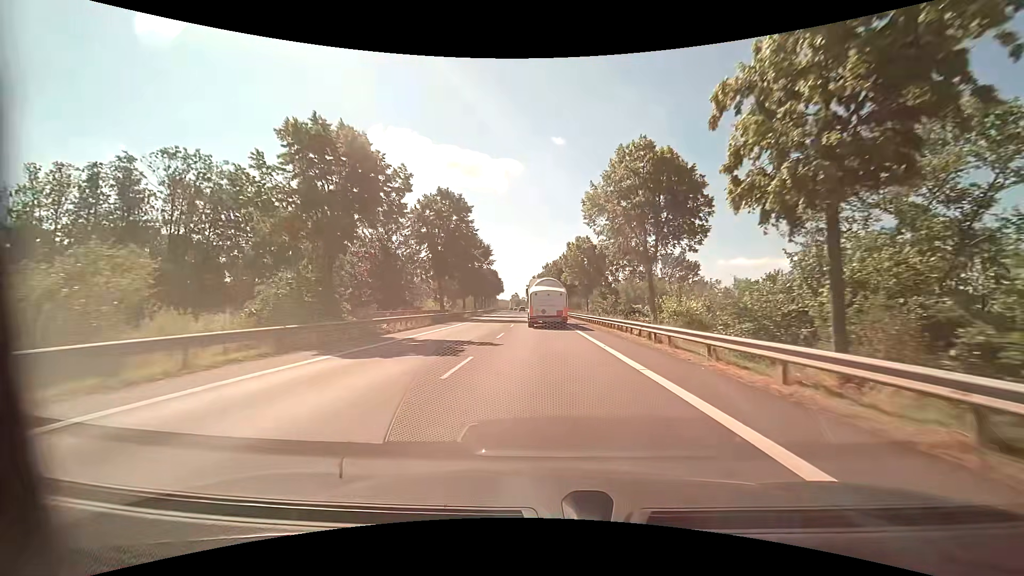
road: primary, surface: asphalt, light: Day
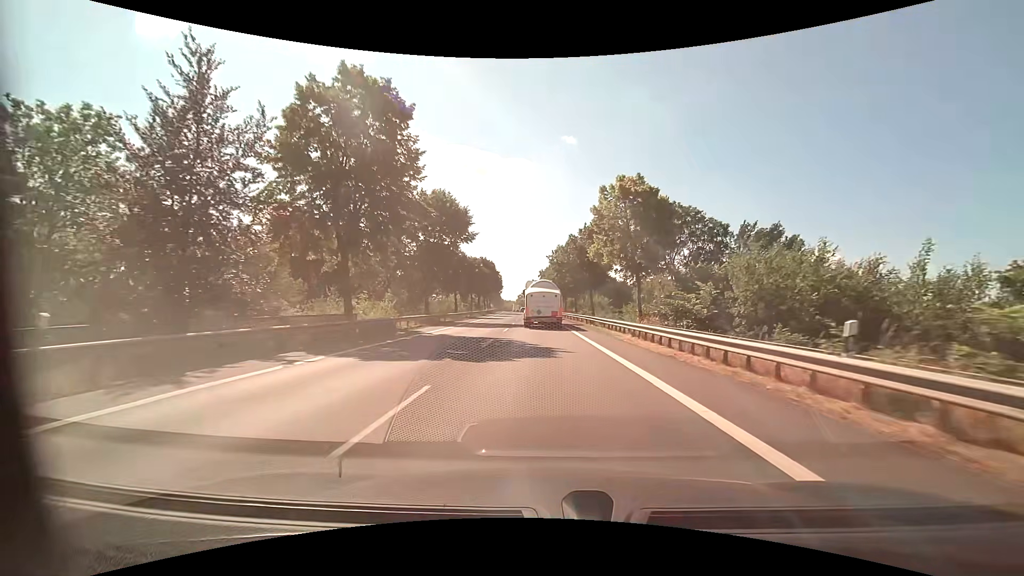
(-0.3, +29.0) m; -1°
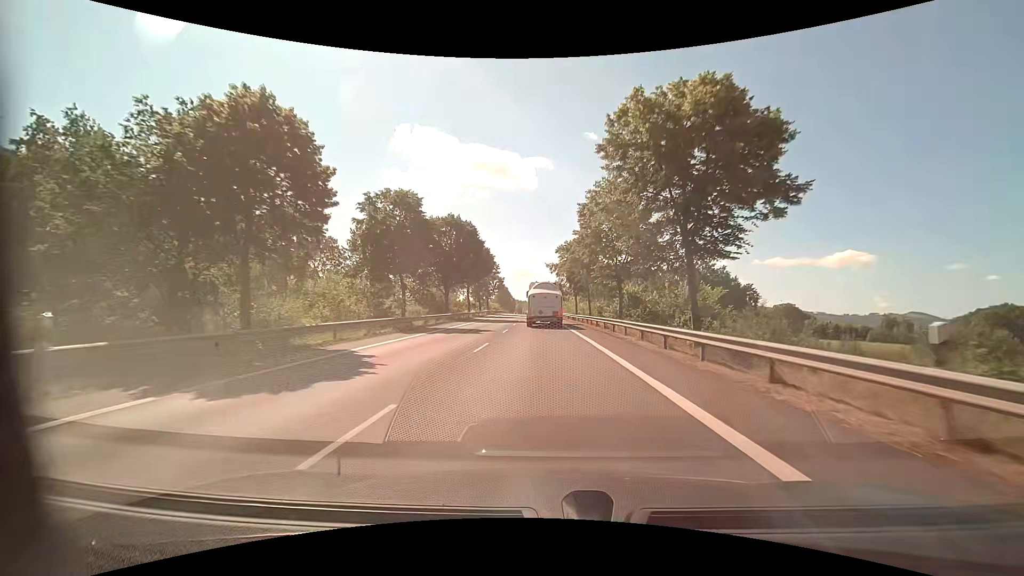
(-0.7, +50.0) m; -2°
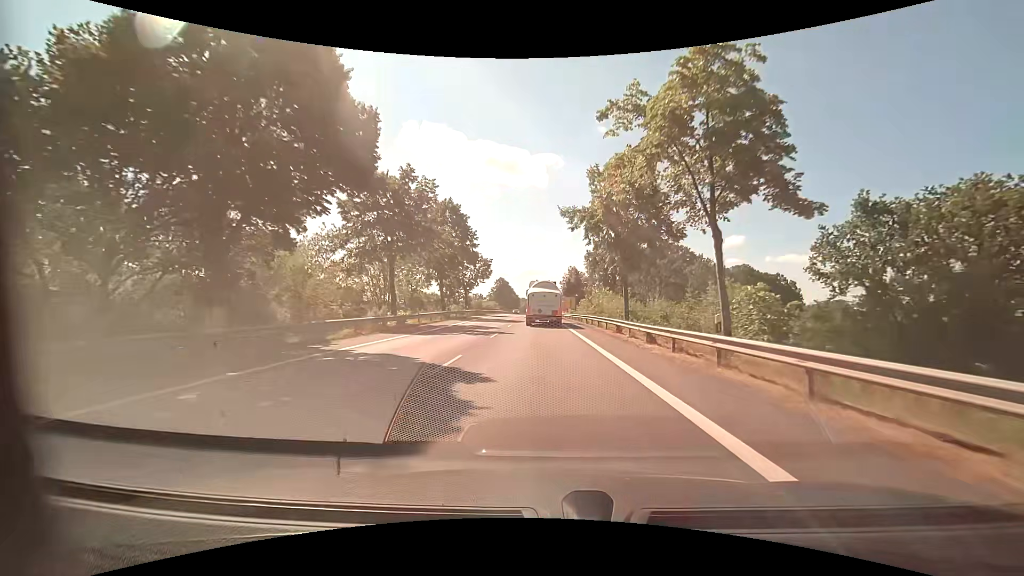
(-0.1, +41.7) m; -1°
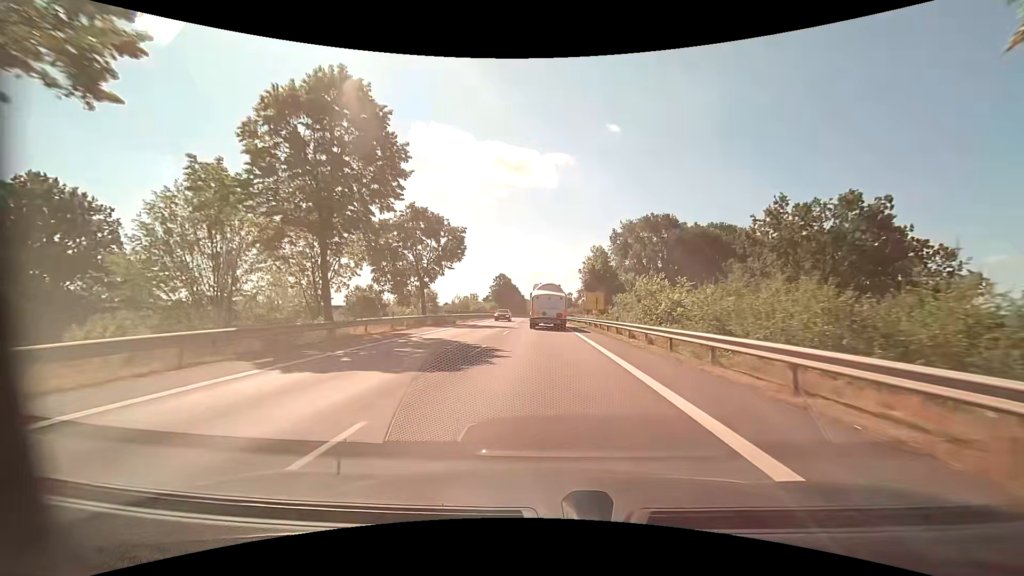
(-0.2, +31.6) m; -1°
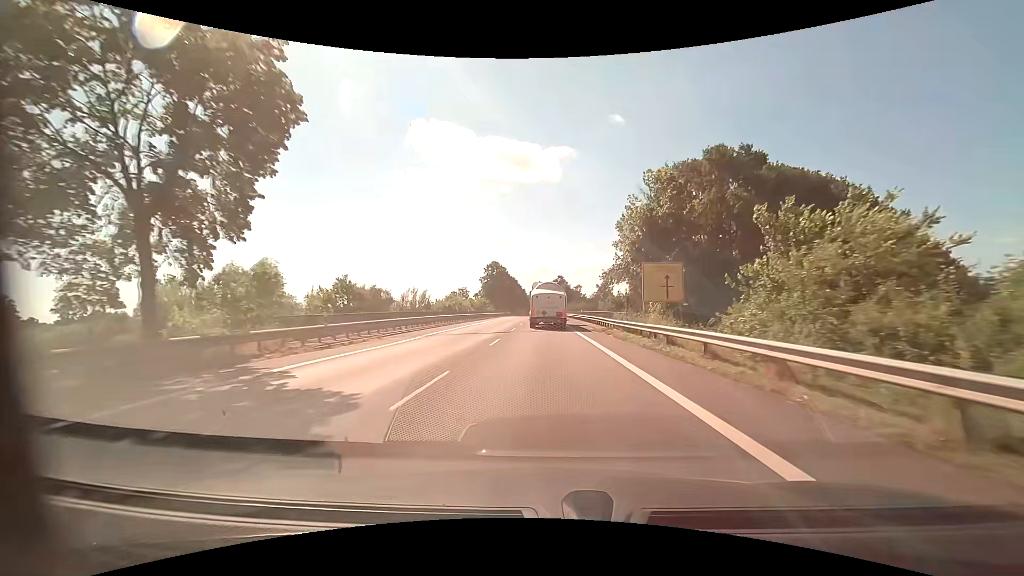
(-0.3, +31.5) m; -1°
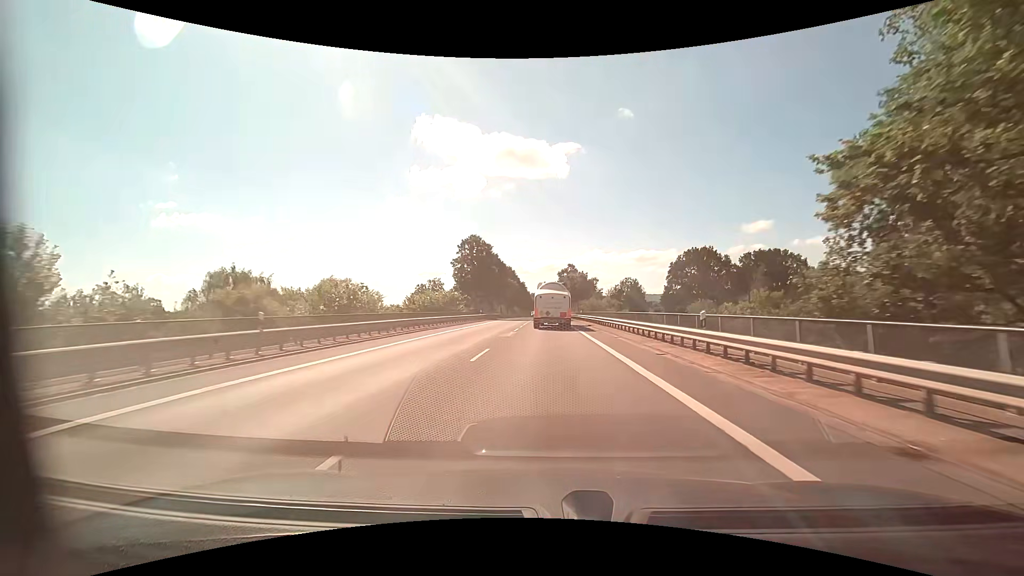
(-0.4, +42.1) m; -1°
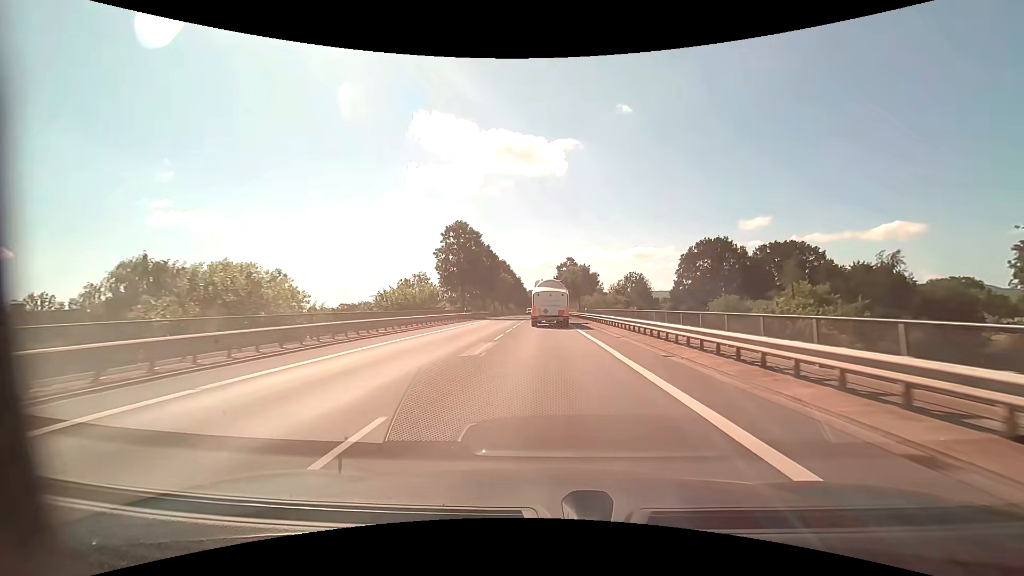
(0.0, +10.5) m; 0°
(0, +10) (0, +20) (0, +30) (0, +40) (0, +50) (0, +60) (0, +70) (0, +80) (0, +90) (0, +100) m
